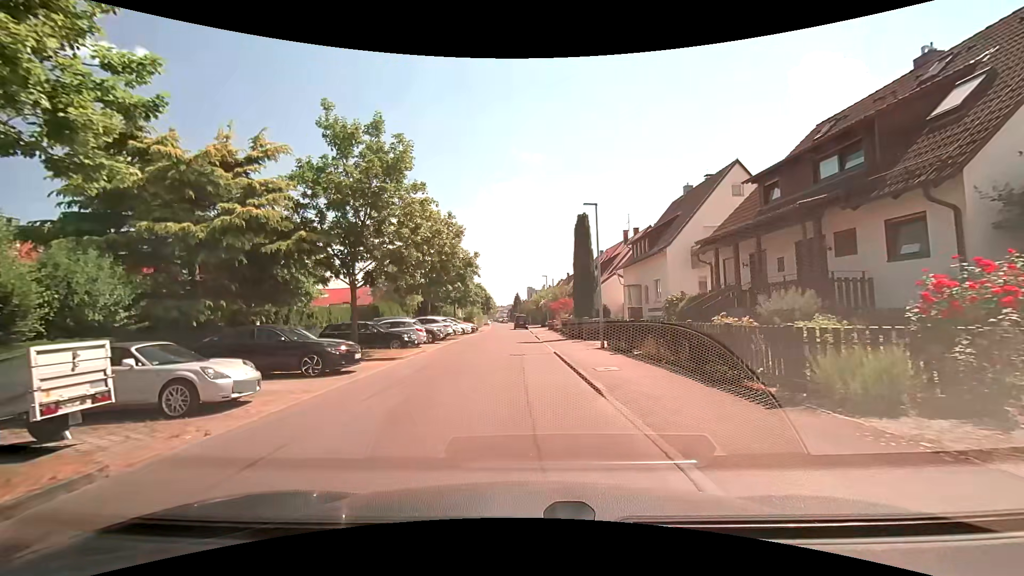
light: Day
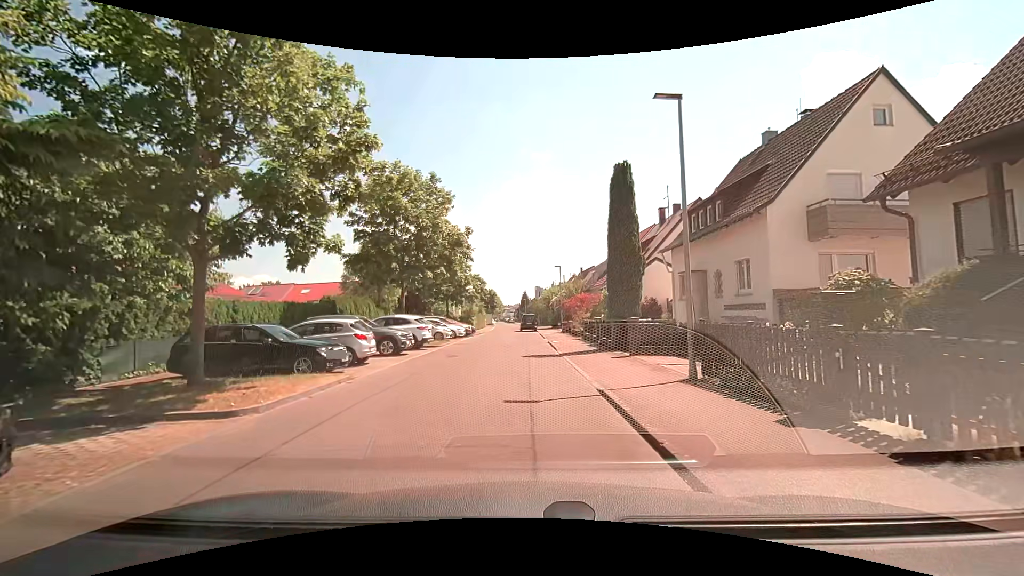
(-0.3, +10.2) m; -2°
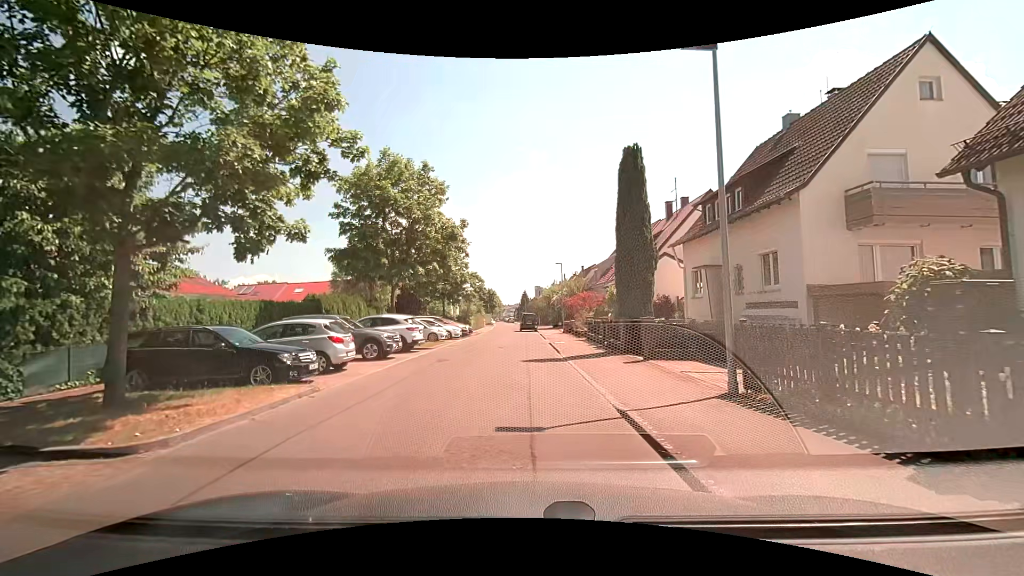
(0.0, +2.0) m; 0°
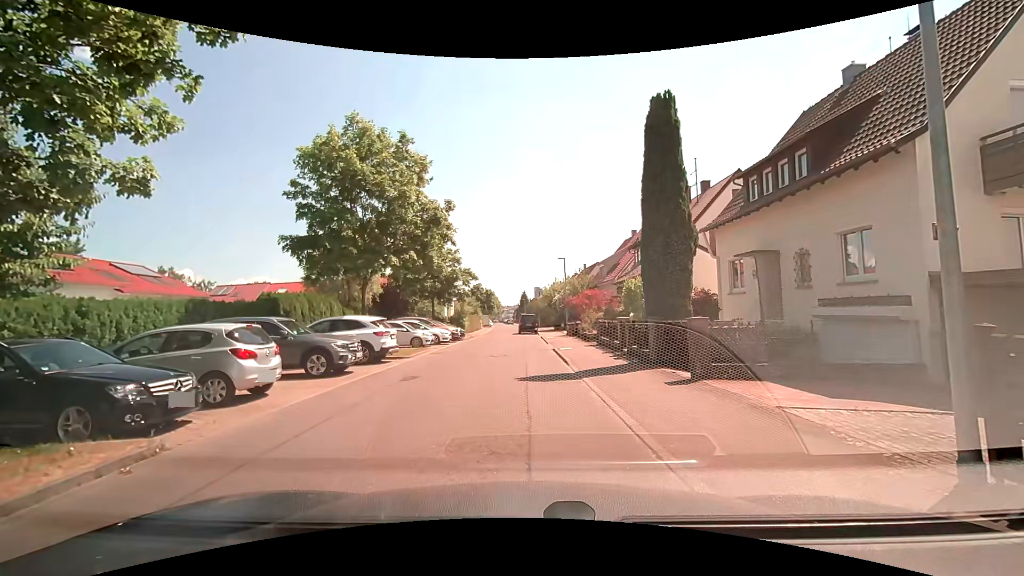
(0.0, +4.2) m; 0°
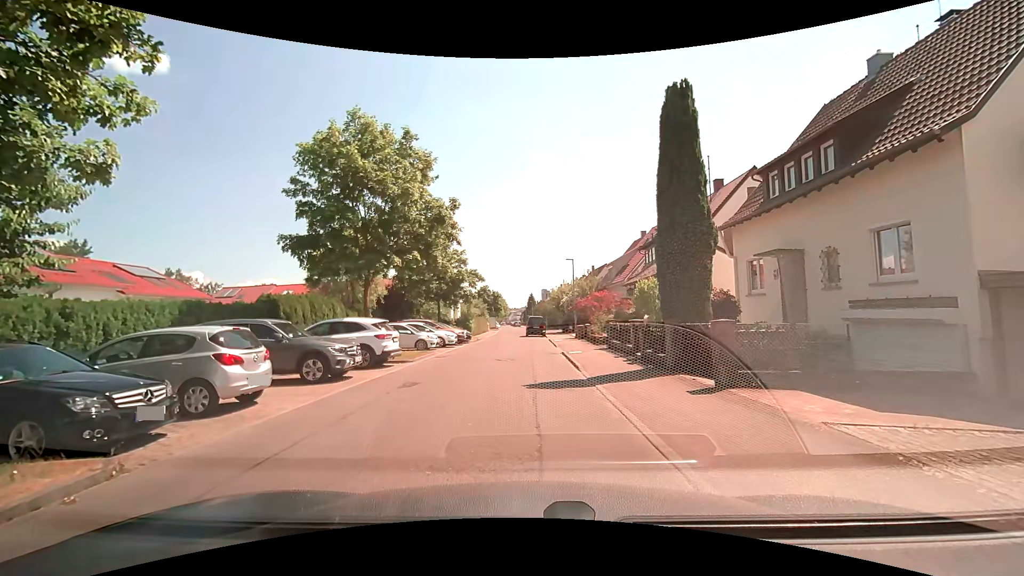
(0.0, +0.8) m; 0°
